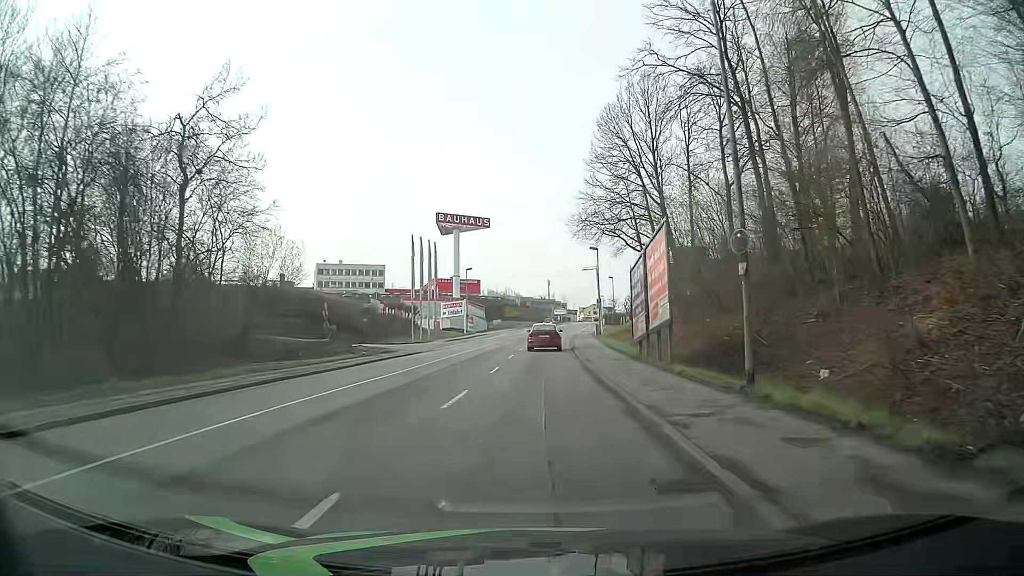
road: tertiary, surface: asphalt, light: Day
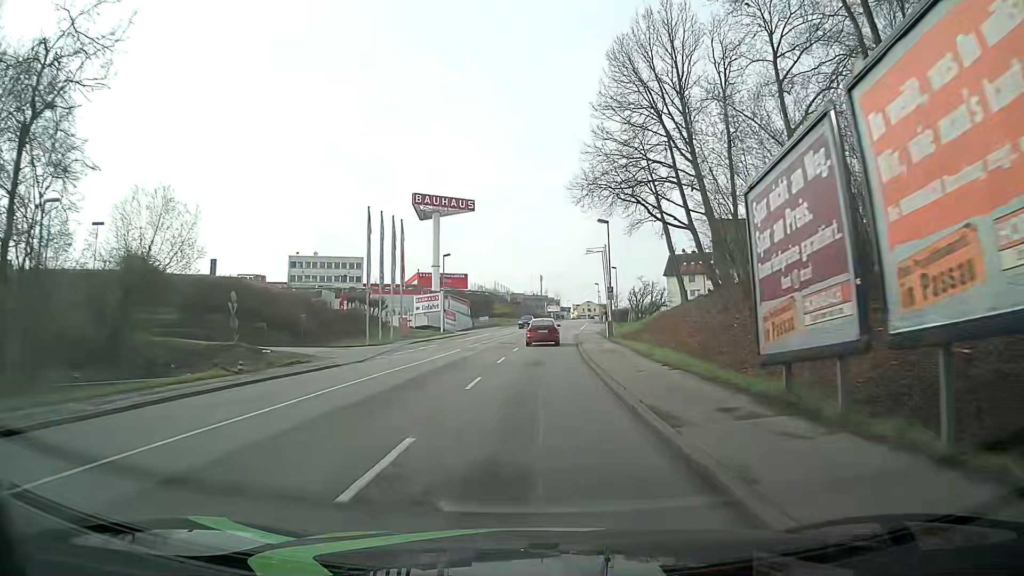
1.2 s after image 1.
(+0.1, +15.2) m; +1°
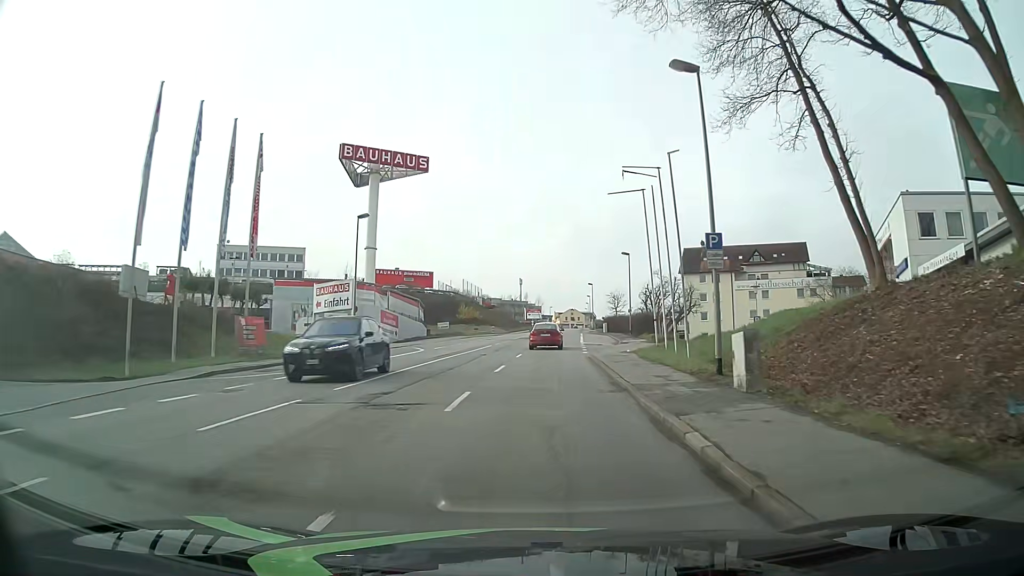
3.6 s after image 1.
(+0.4, +30.5) m; +1°
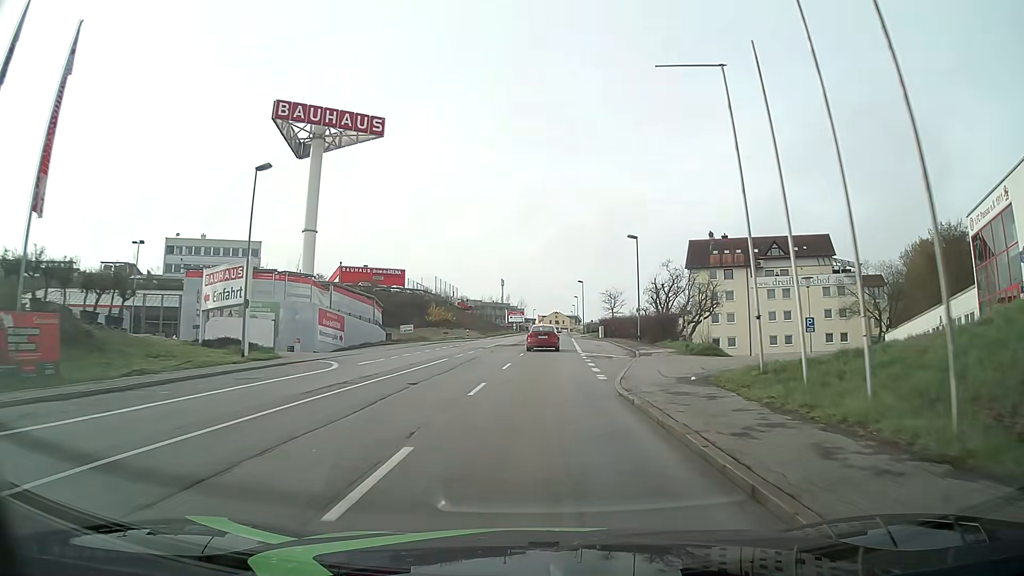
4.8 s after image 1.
(+0.3, +15.2) m; +2°
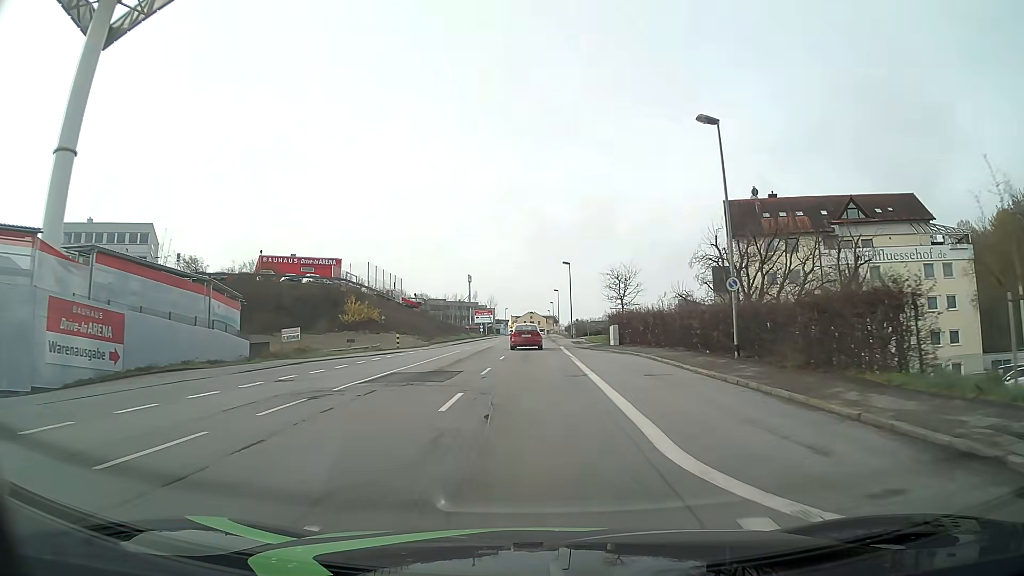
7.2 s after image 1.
(+0.8, +30.4) m; +3°
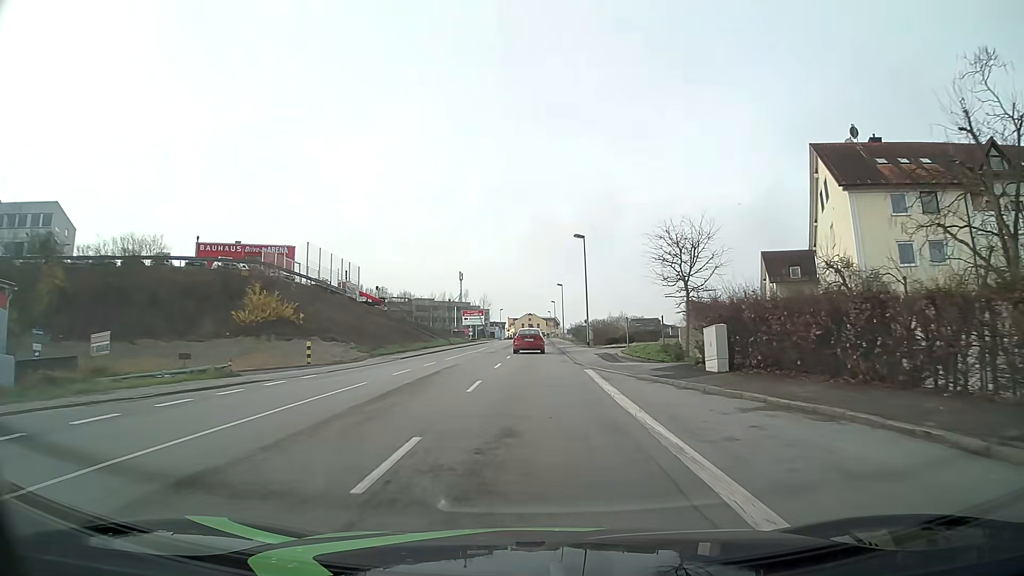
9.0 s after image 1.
(0.0, +22.8) m; 0°
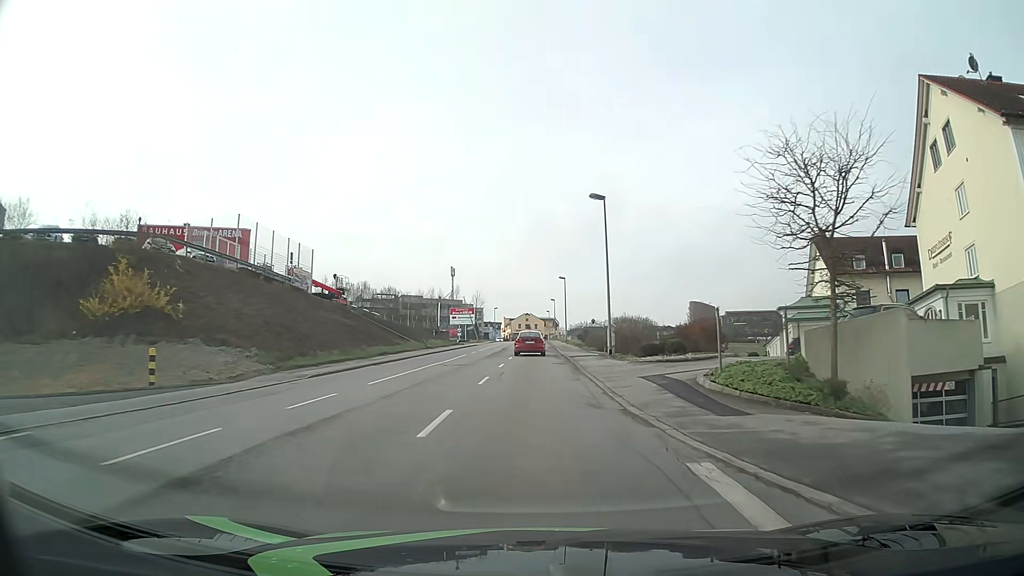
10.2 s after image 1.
(-0.1, +15.2) m; 0°
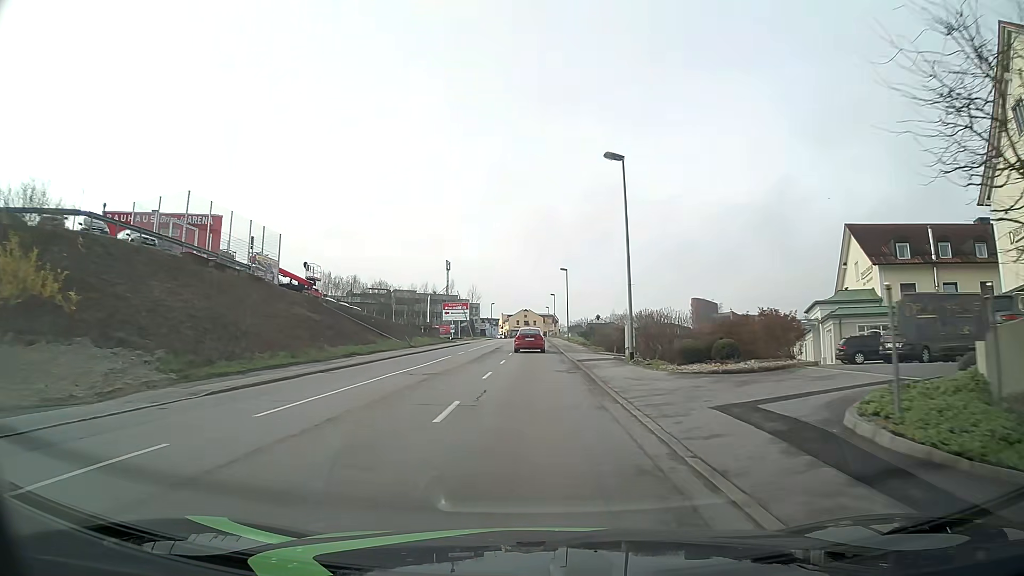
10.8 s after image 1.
(0.0, +7.6) m; 0°
(0, +10) (0, +20) (0, +30) (0, +40) (0, +50) (0, +60) (-1, +70) (-1, +80) (-2, +90) (-2, +100) m
